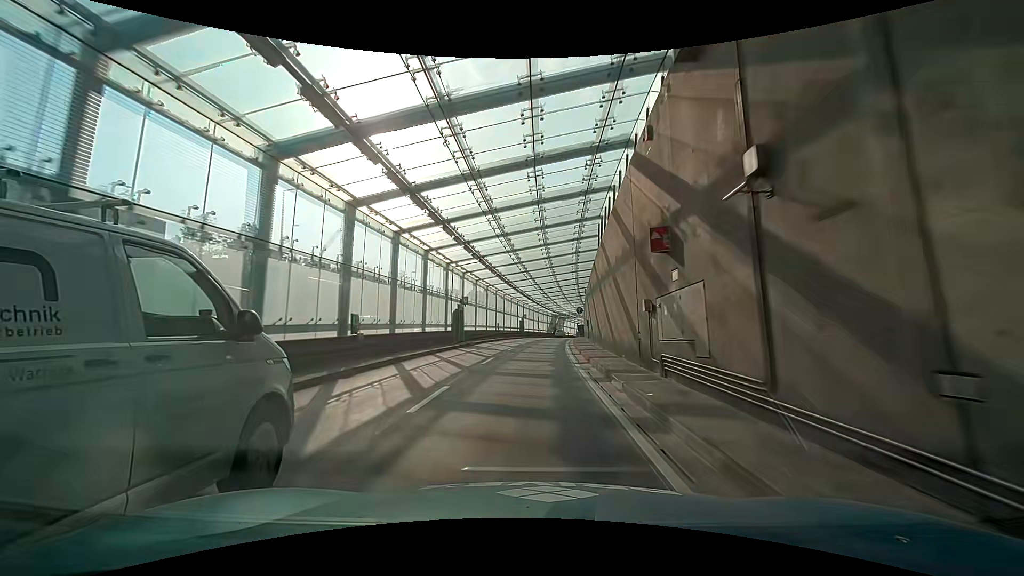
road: residential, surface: asphalt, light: Day
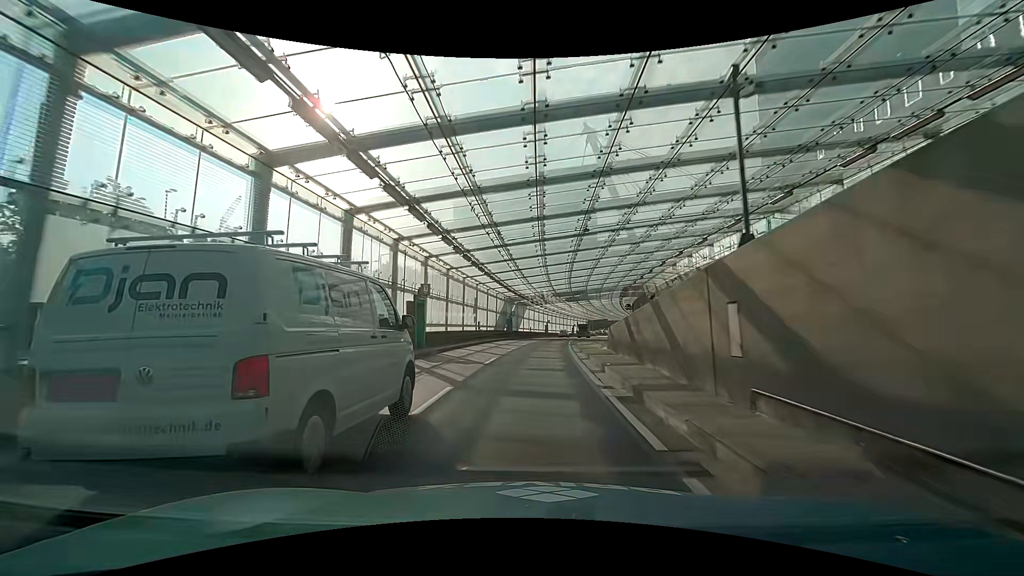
(+1.6, +45.1) m; +5°
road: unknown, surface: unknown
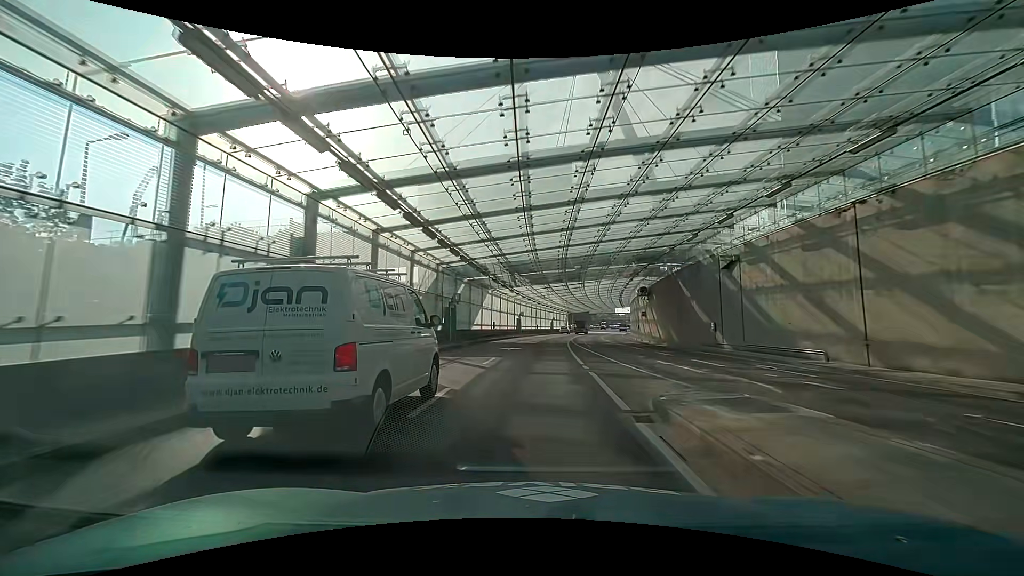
(+0.3, +27.3) m; 0°
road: trunk_link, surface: asphalt
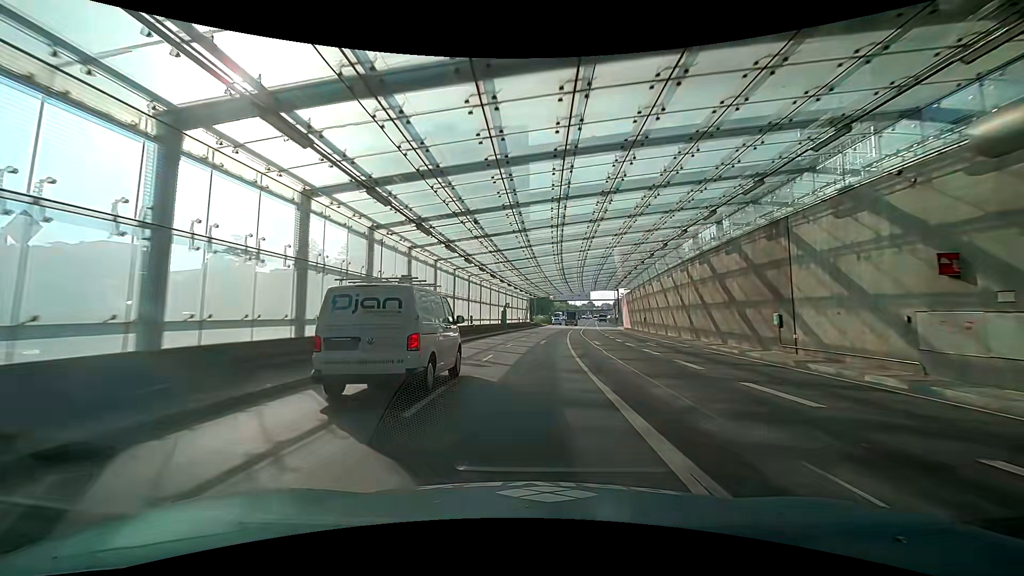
(+3.1, +44.8) m; +4°
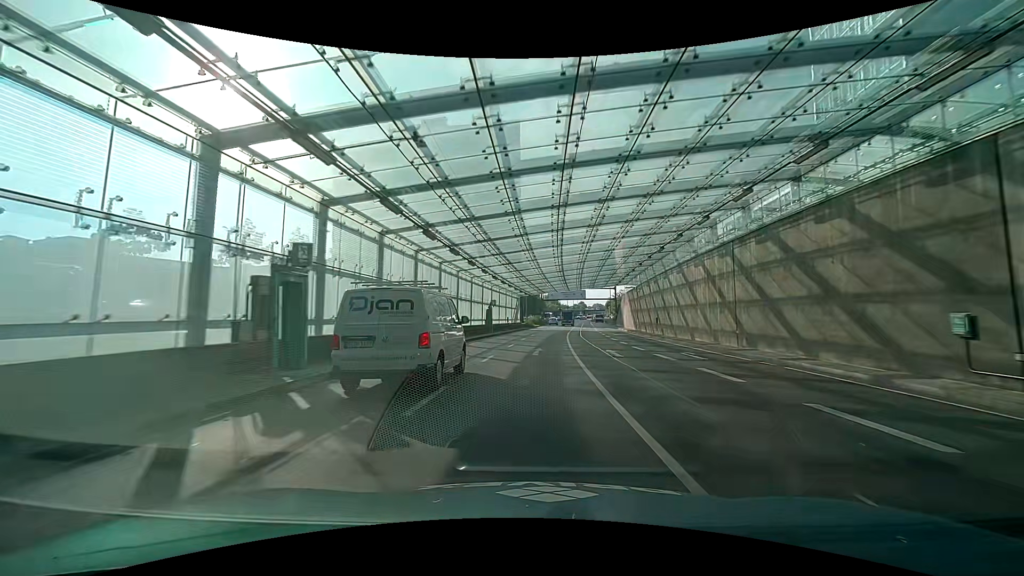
(+0.3, +8.9) m; +5°
(0, +10) (+1, +20) (+1, +30) (+2, +40) (+3, +50) (+3, +60) (+4, +70) (+5, +80) (+6, +90) (+7, +100) m
